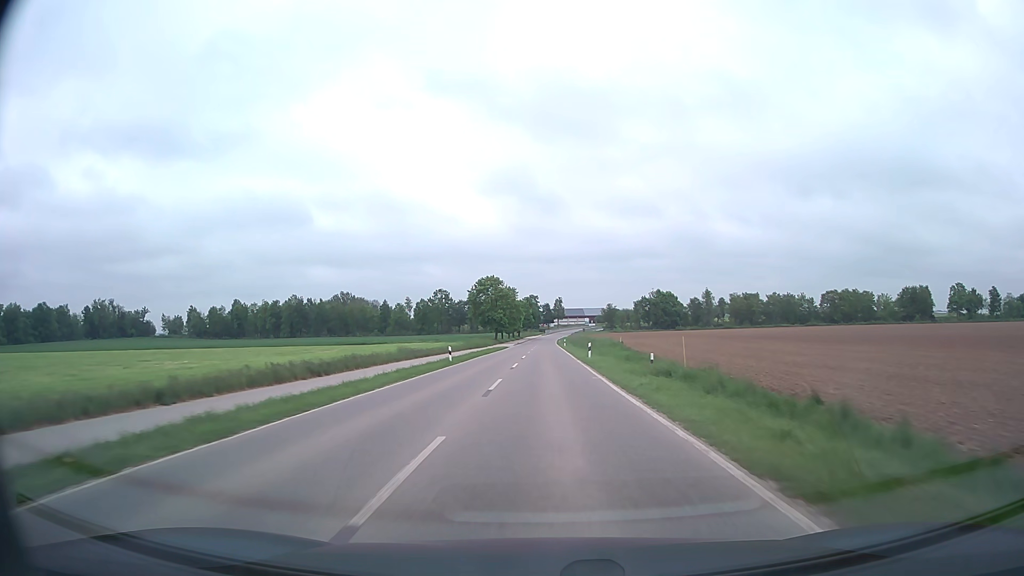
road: secondary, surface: asphalt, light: Day
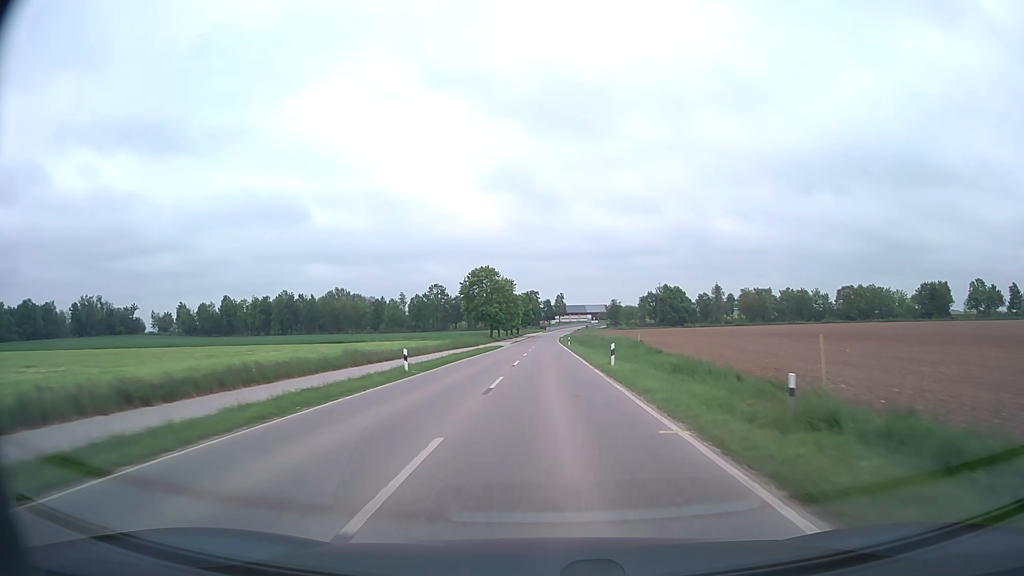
(0.0, +12.4) m; 0°
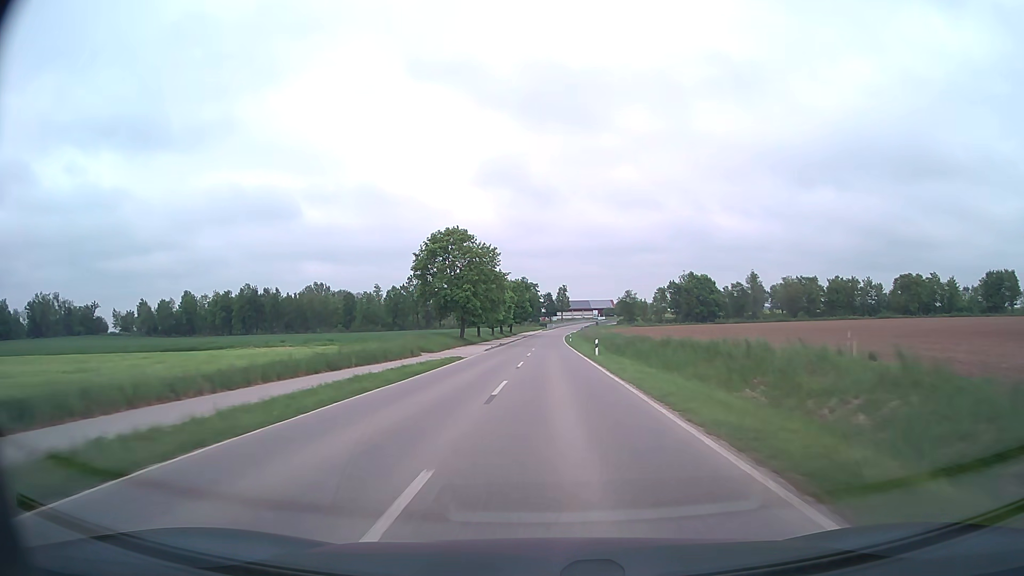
(0.0, +38.4) m; 0°
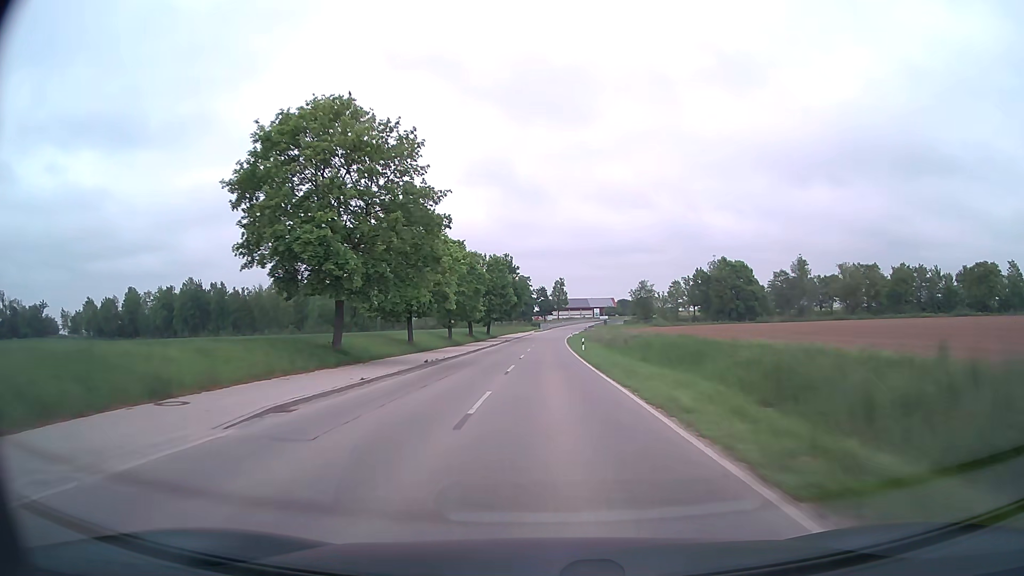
(+0.3, +39.4) m; +1°
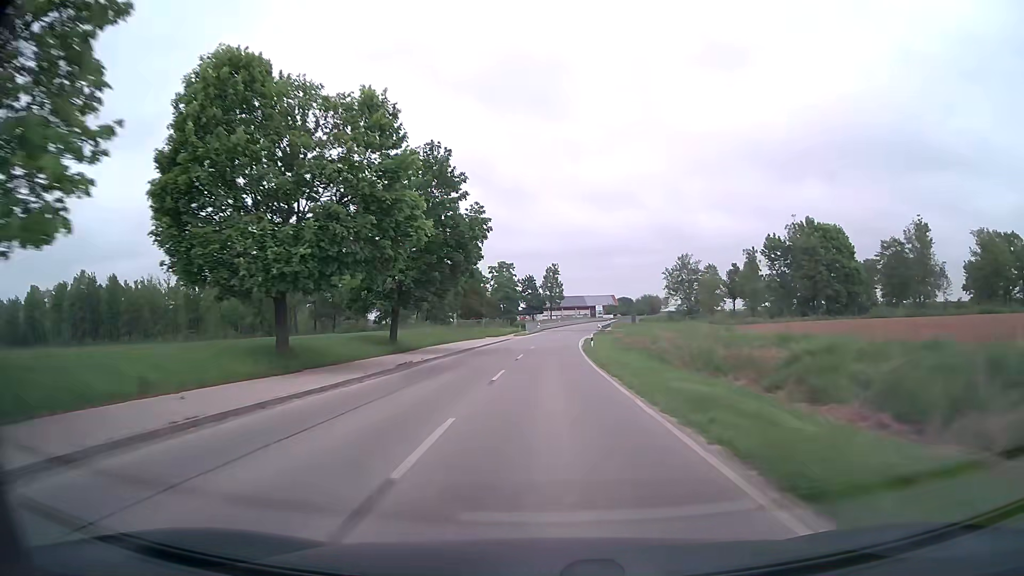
(+0.2, +53.5) m; +1°
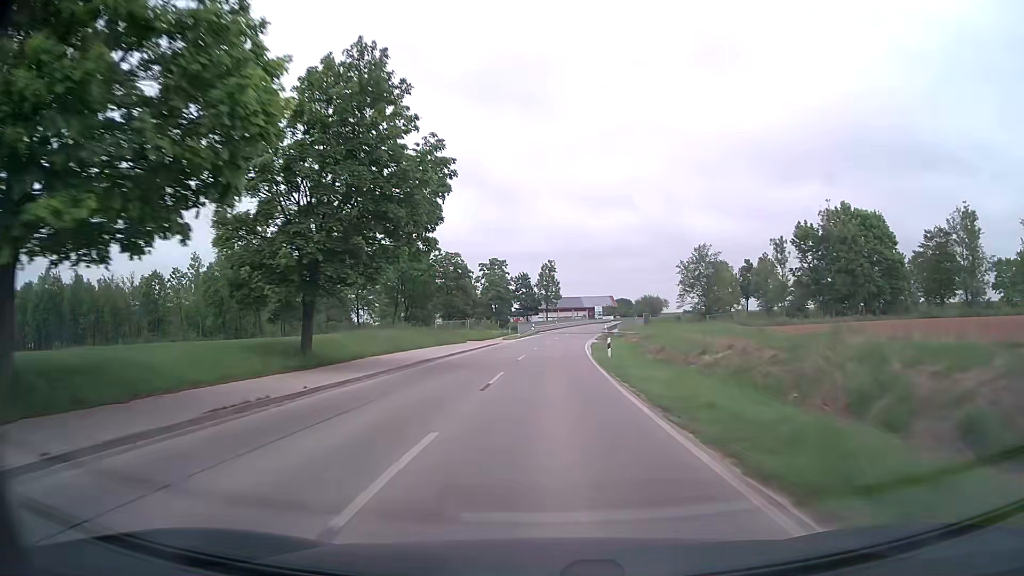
(0.0, +13.5) m; 0°
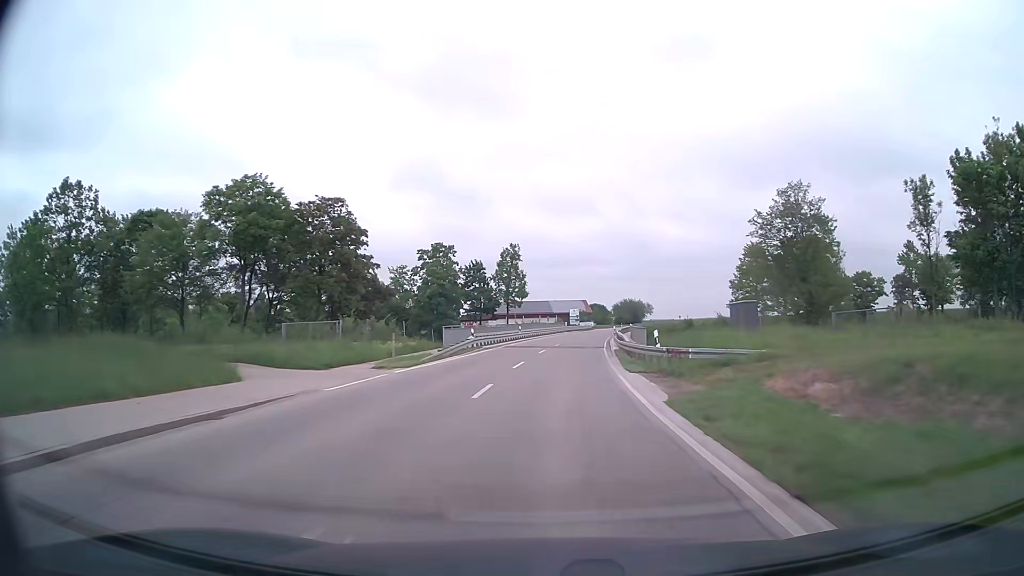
(+0.8, +40.4) m; +3°
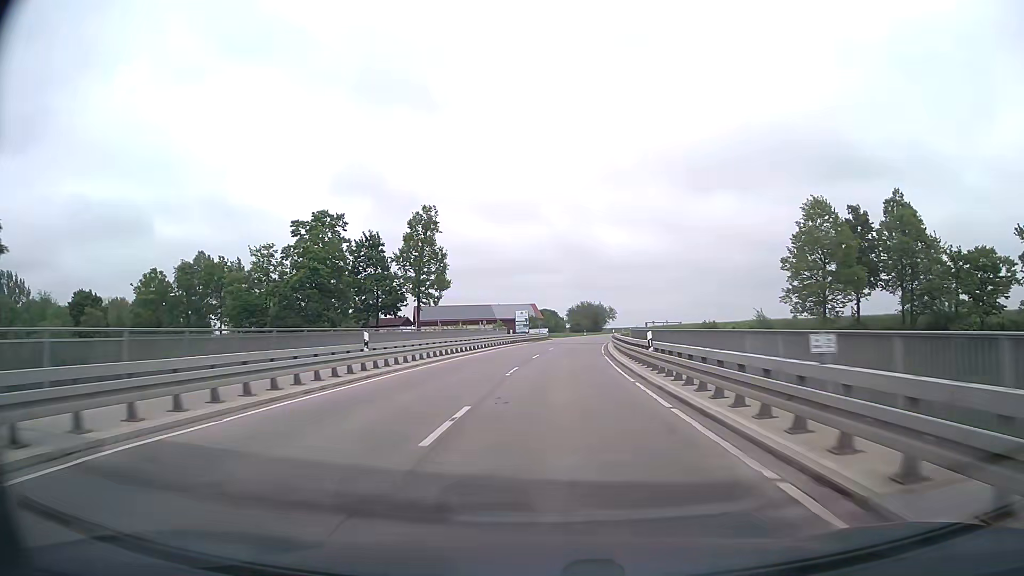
(+1.5, +39.7) m; +4°
(0, +10) (0, +20) (+1, +30) (+2, +40) (+2, +50) (+3, +60) (+5, +70) (+6, +80) (+8, +90) (+9, +99) m
